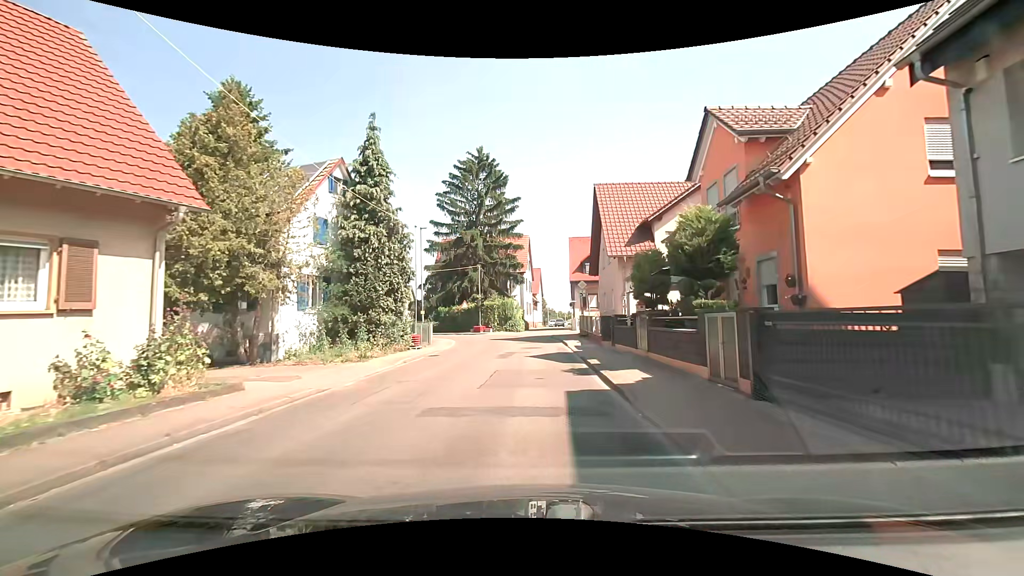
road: secondary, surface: asphalt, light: Day
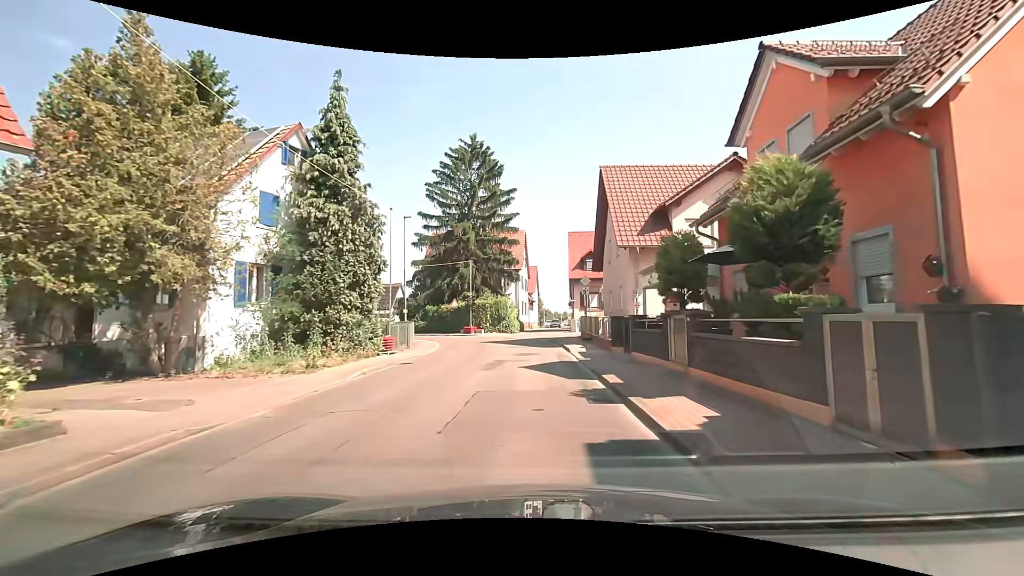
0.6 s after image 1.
(0.0, +3.9) m; +1°
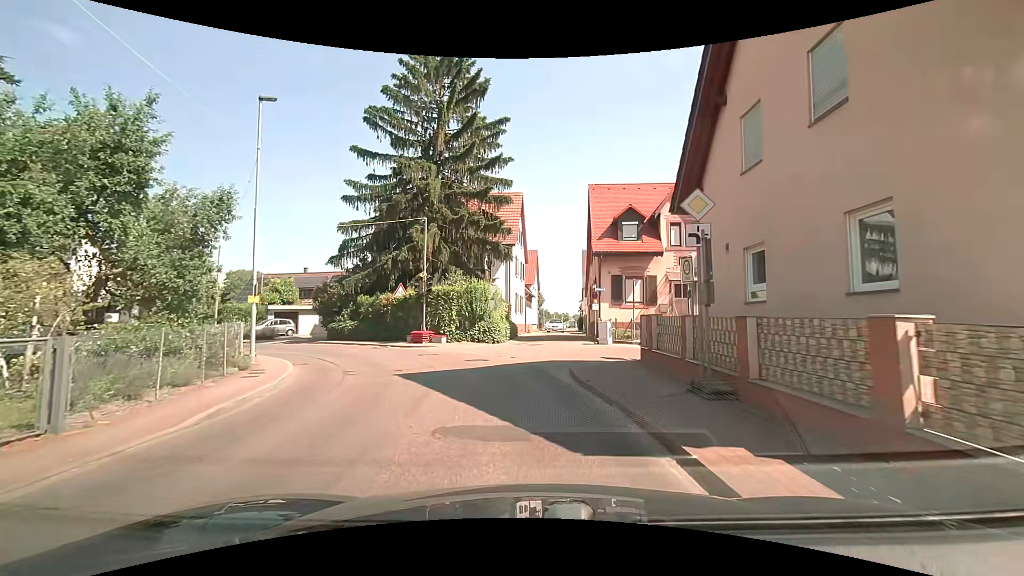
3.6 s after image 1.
(0.0, +17.7) m; 0°
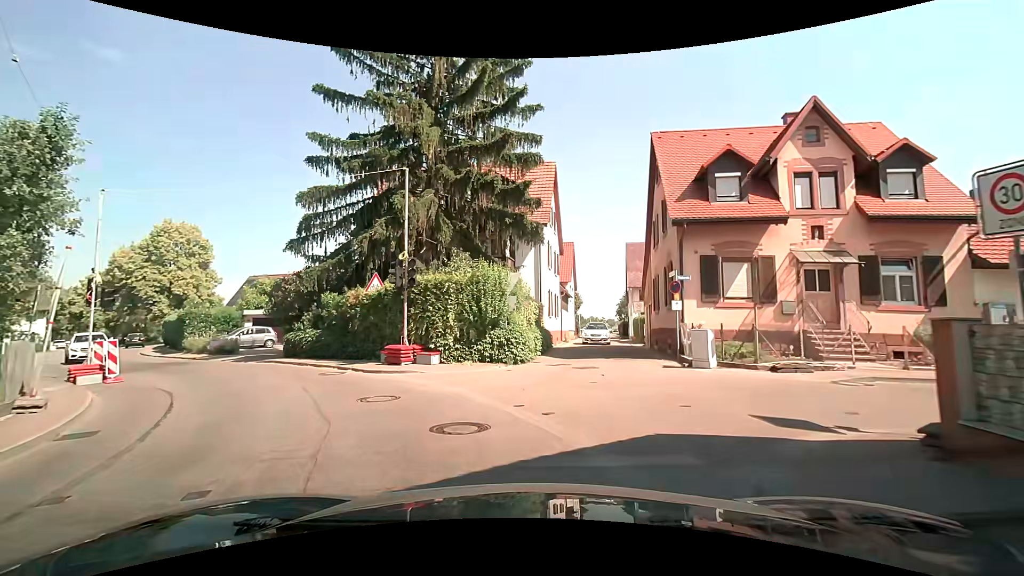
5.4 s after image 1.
(-0.3, +9.2) m; -5°
(-2, +10) (-8, +18) (-15, +24) (-23, +31) (-29, +38) (-36, +46) (-41, +54) (-47, +62) (-54, +70) (-61, +77) m
